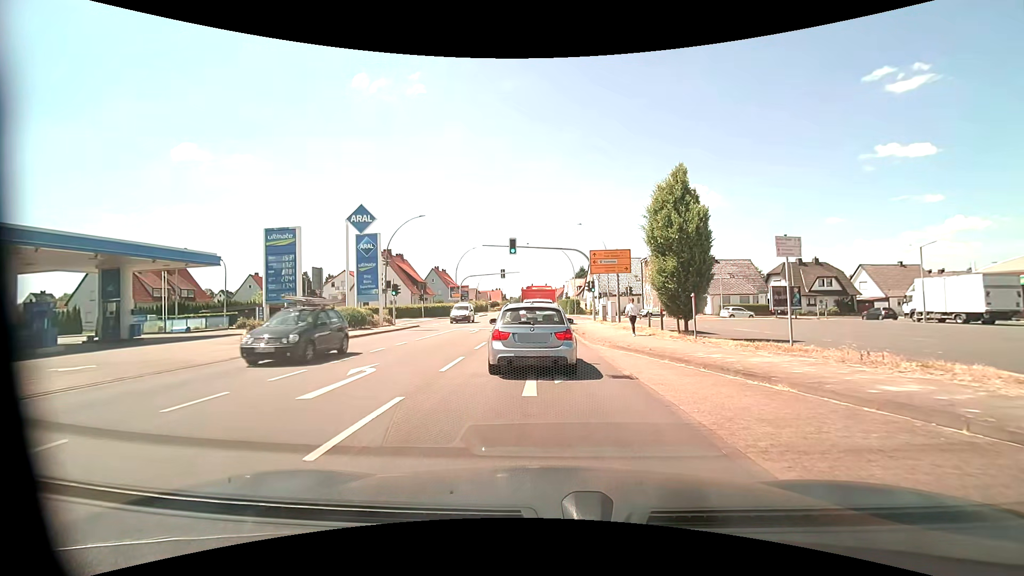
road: primary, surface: asphalt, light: Day
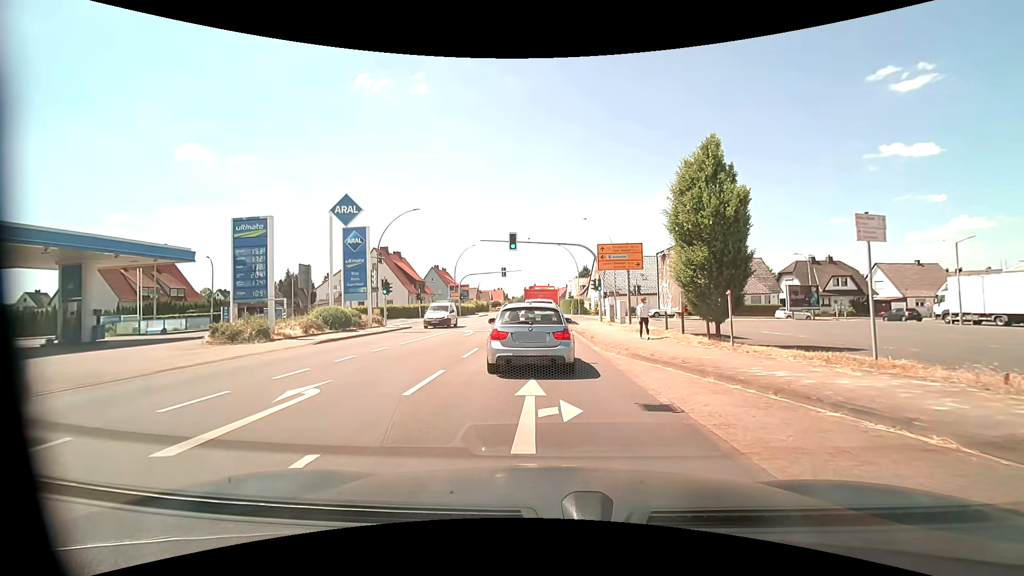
(0.0, +3.0) m; -1°
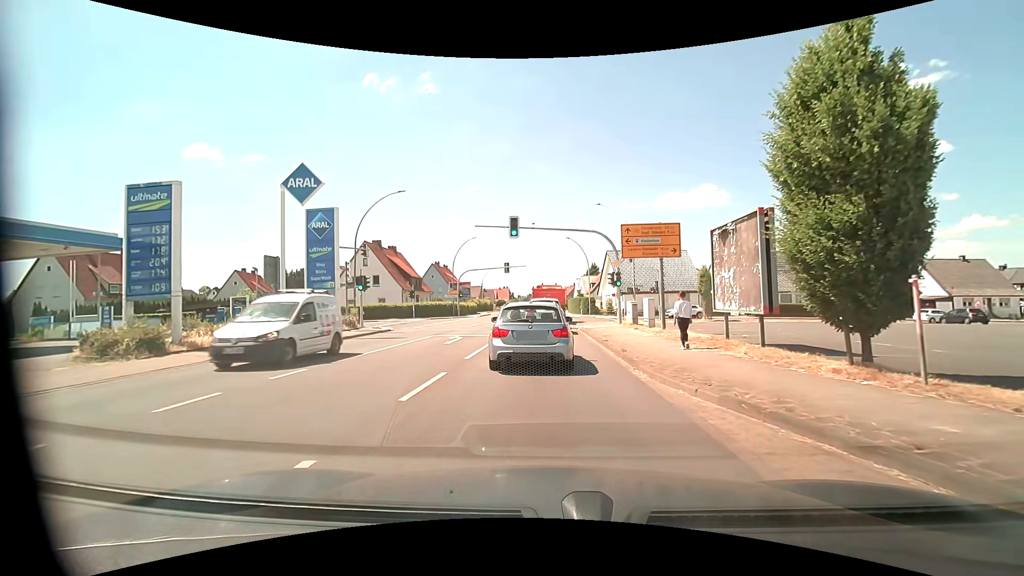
(0.0, +6.5) m; -1°
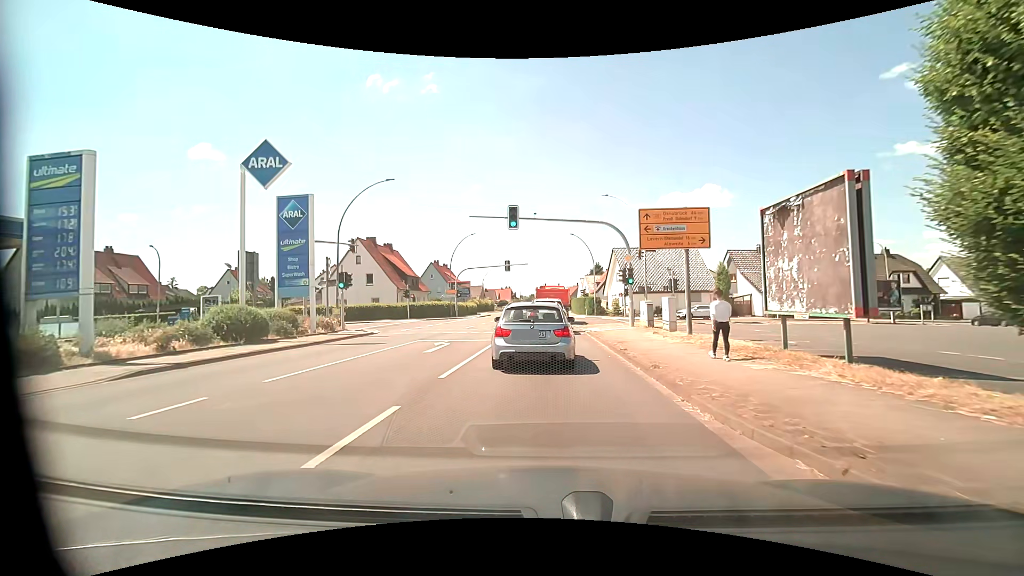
(0.0, +3.5) m; 0°
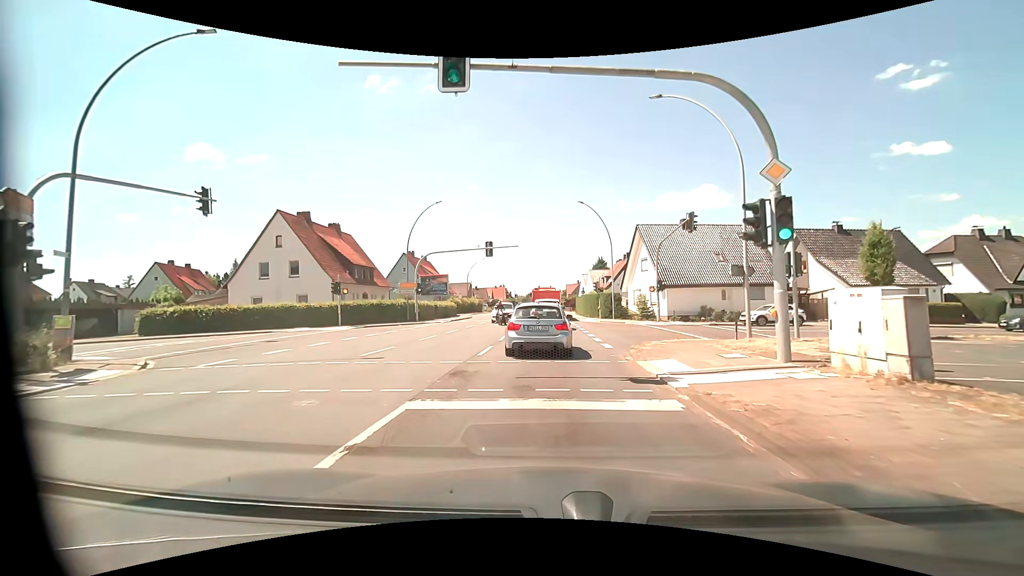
(0.0, +18.2) m; 0°
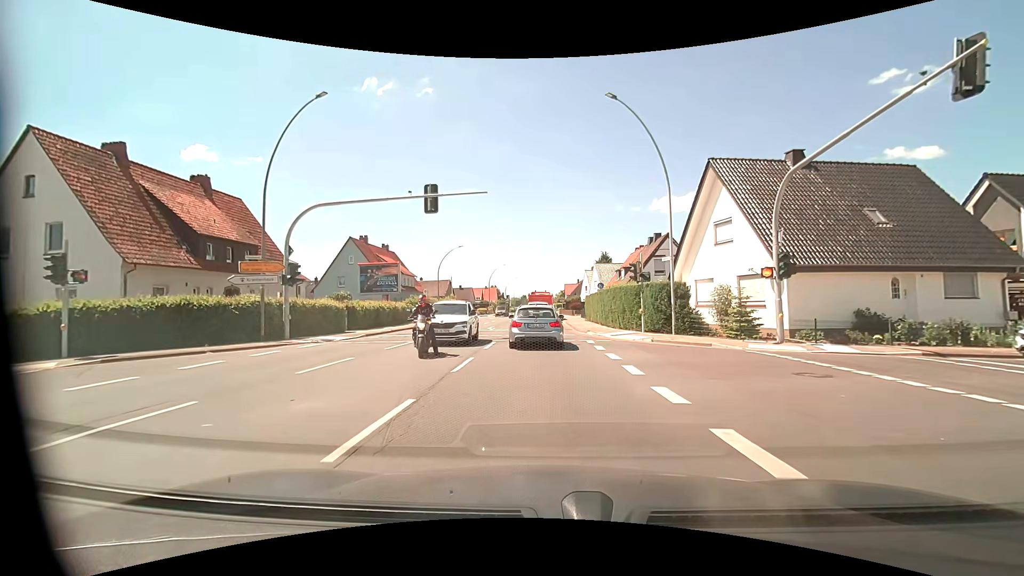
(+0.1, +21.5) m; 0°
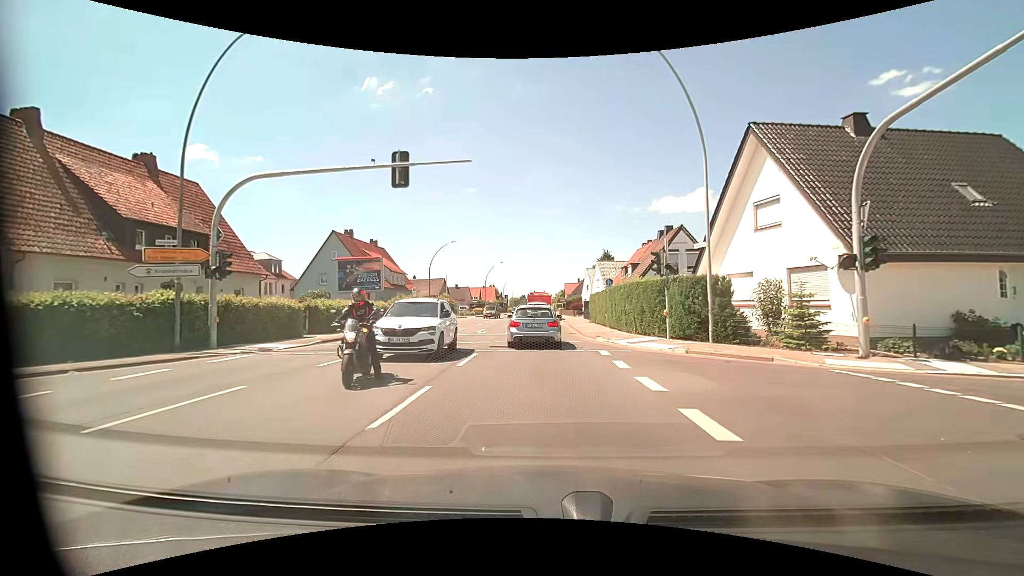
(0.0, +4.9) m; 0°
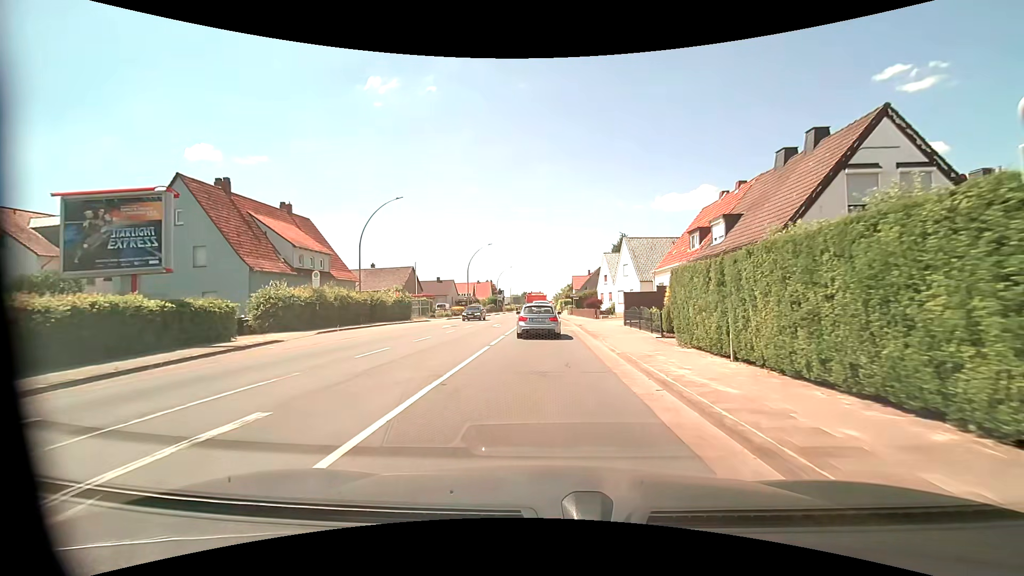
(0.0, +24.9) m; 0°
(0, +10) (0, +20) (0, +30) (0, +40) (0, +50) (-1, +60) (-1, +70) (-1, +80) (-1, +90) (-1, +100) m
